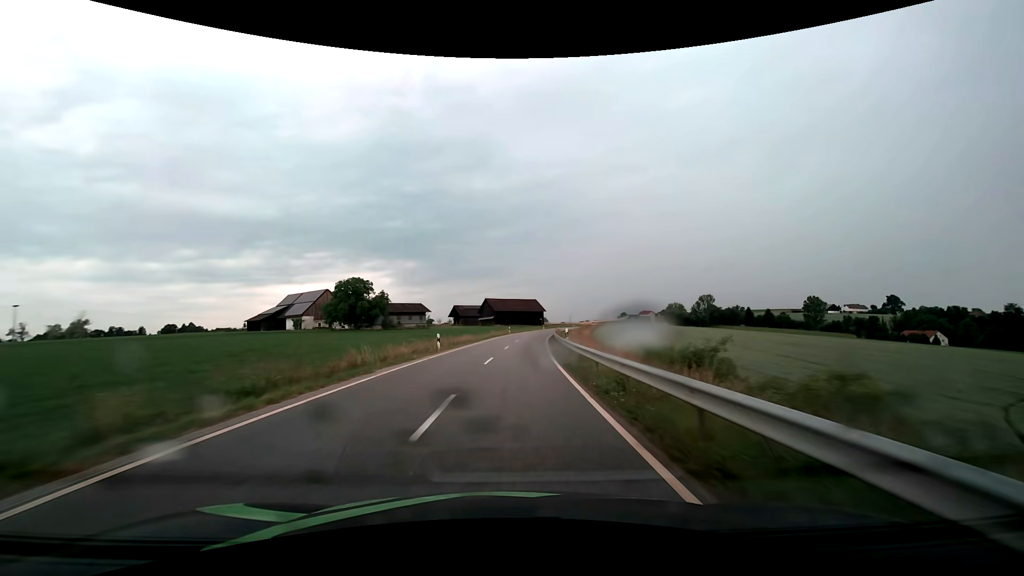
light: Day
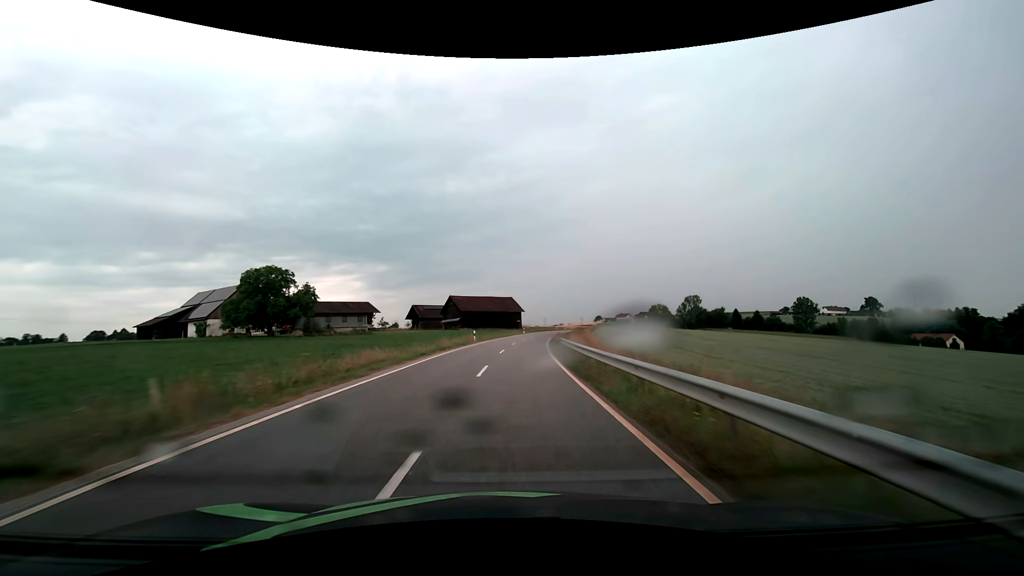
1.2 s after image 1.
(+0.7, +28.8) m; +3°
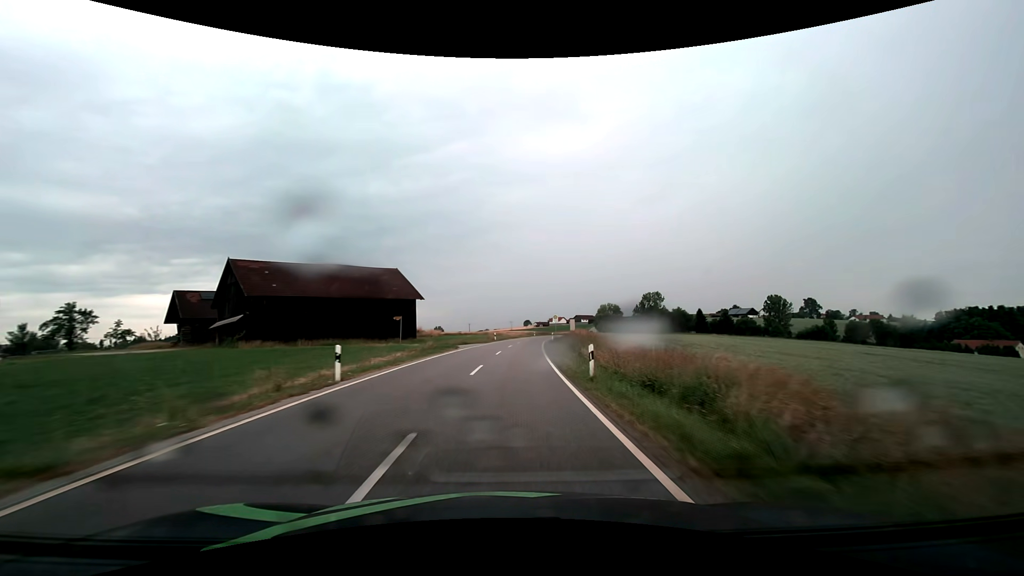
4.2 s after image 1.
(+5.4, +71.8) m; +9°
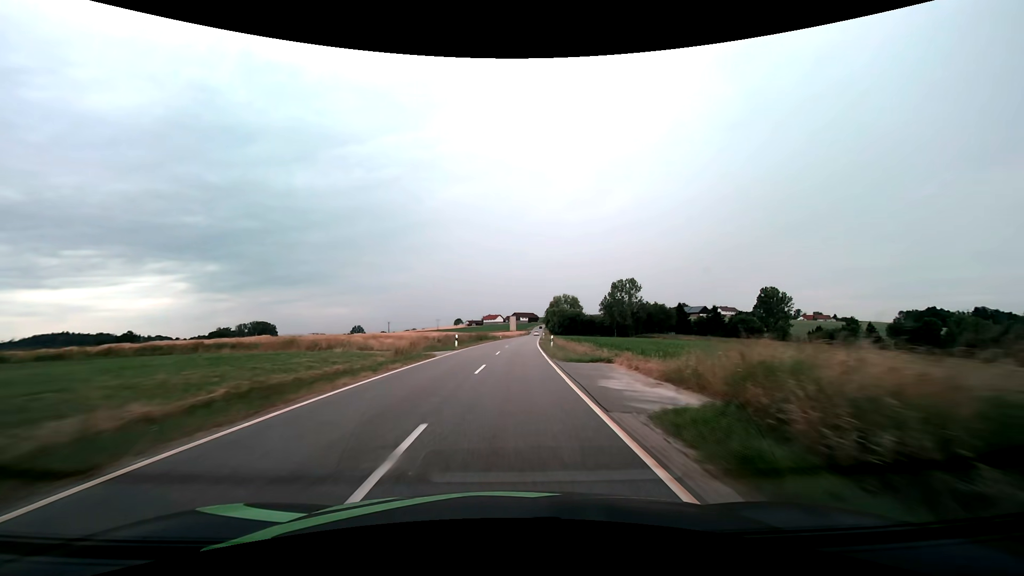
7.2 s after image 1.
(+4.7, +72.2) m; +8°
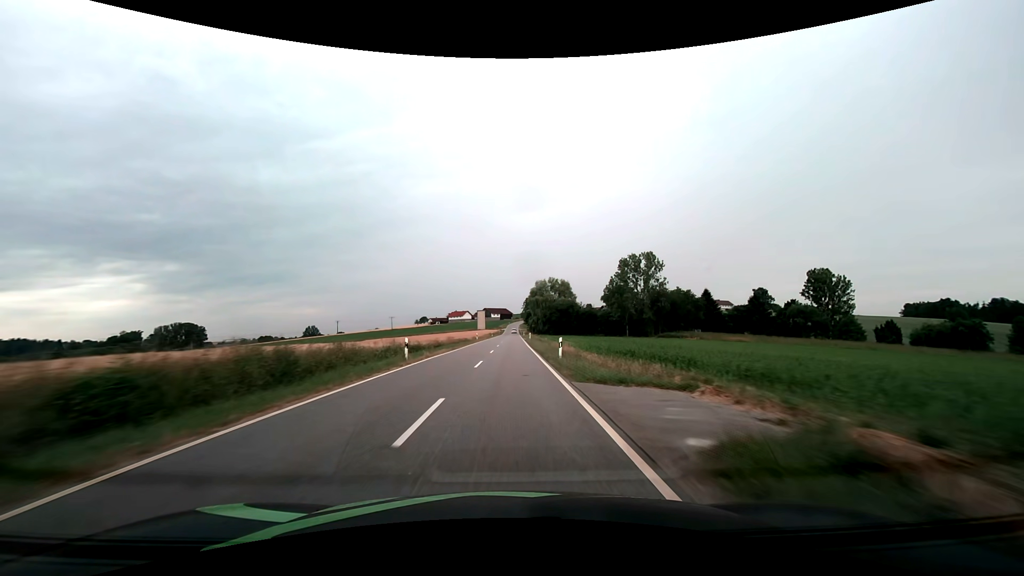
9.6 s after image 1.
(+2.2, +58.3) m; +3°
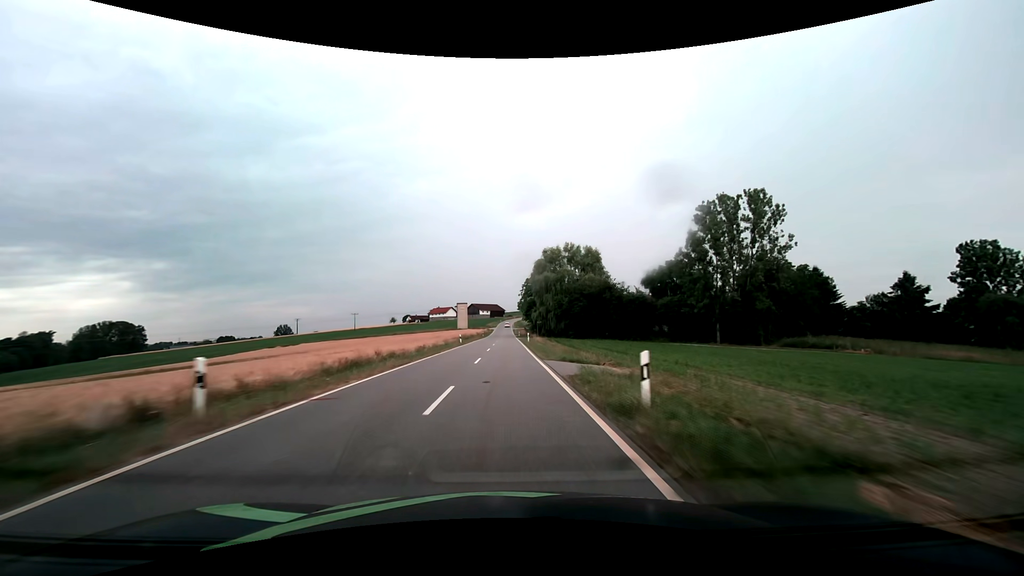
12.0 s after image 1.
(+0.7, +58.8) m; +1°
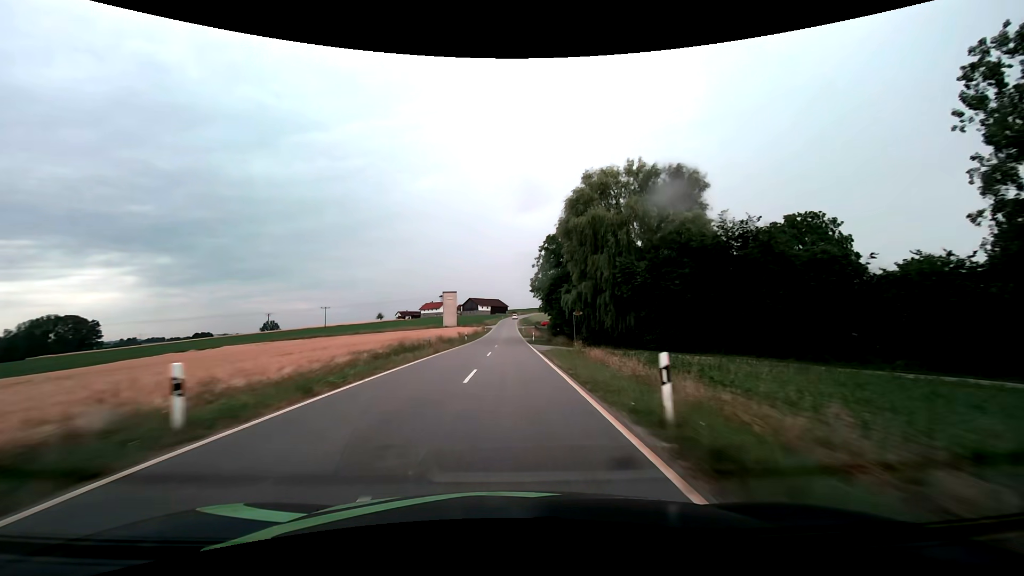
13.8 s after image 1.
(-0.1, +44.4) m; 0°
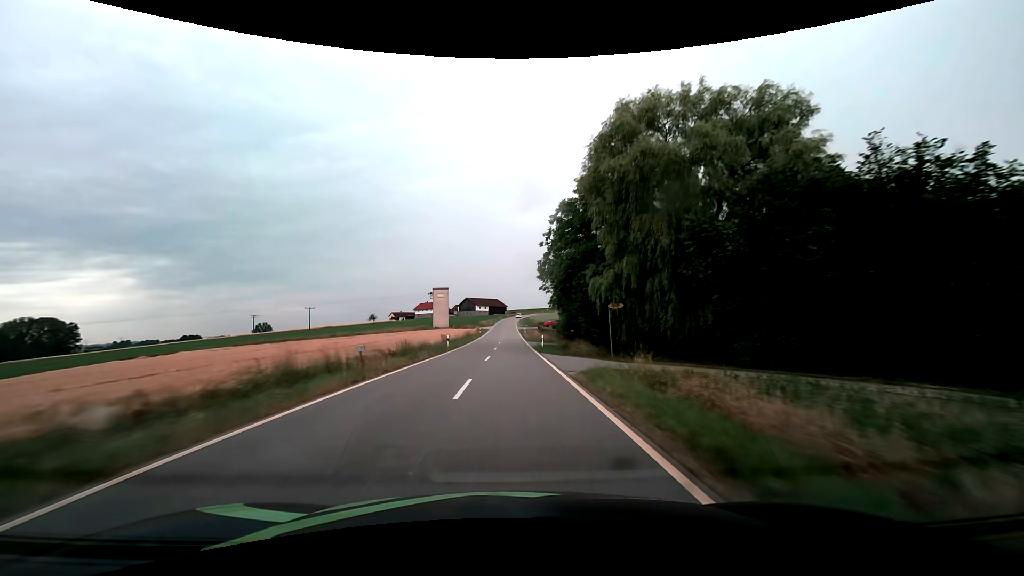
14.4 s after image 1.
(0.0, +14.9) m; 0°
(0, +10) (0, +20) (0, +30) (0, +40) (0, +50) (0, +60) (0, +70) (0, +80) (0, +90) (0, +100) m
